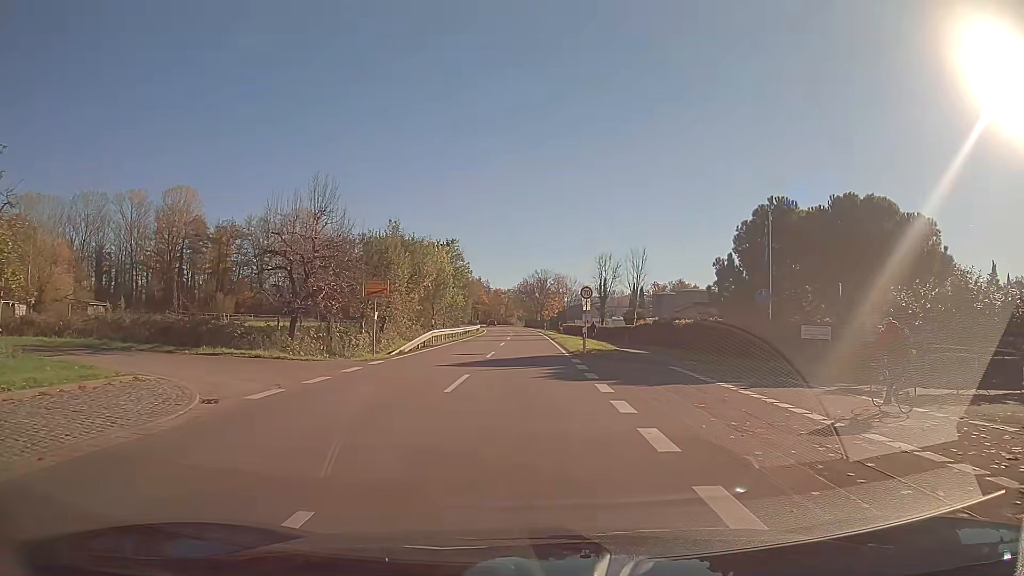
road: secondary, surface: asphalt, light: Day
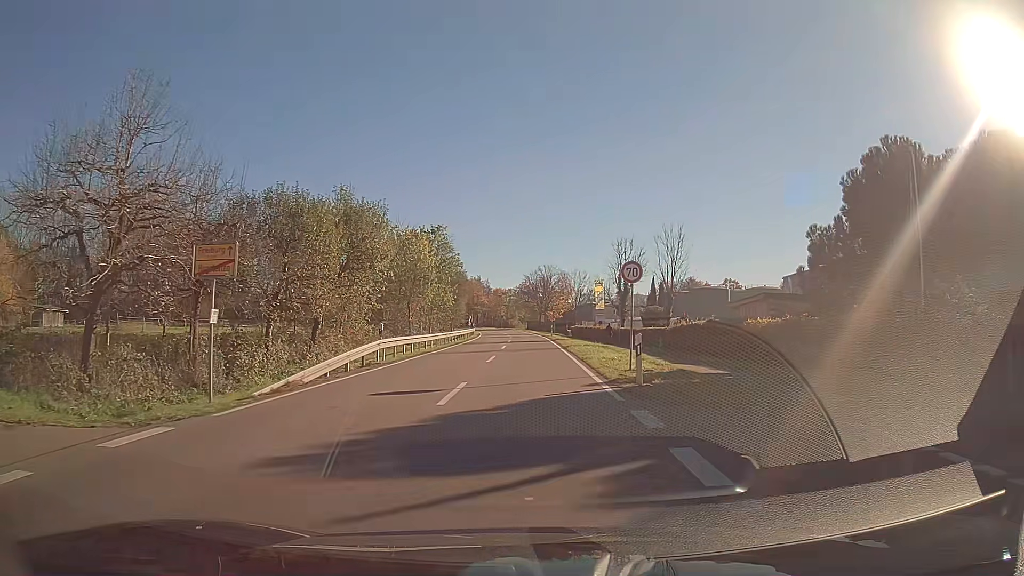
(-0.1, +13.4) m; 0°
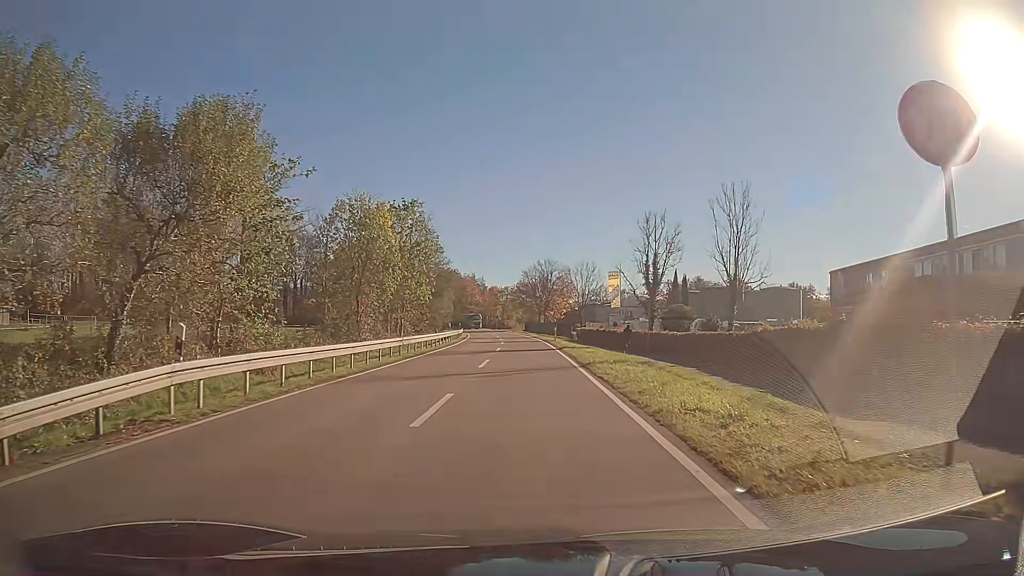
(0.0, +14.1) m; 0°
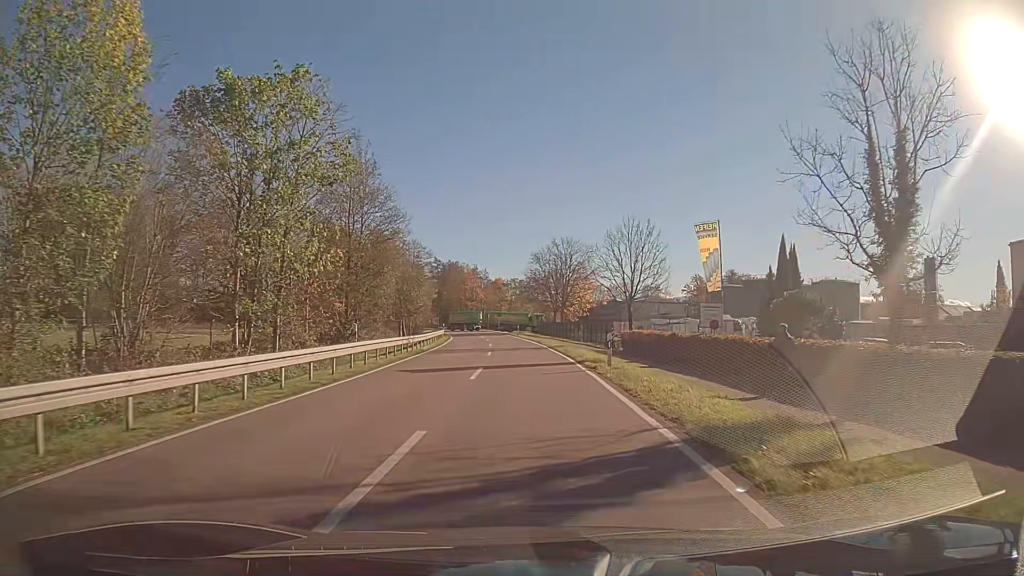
(-0.3, +28.7) m; -1°
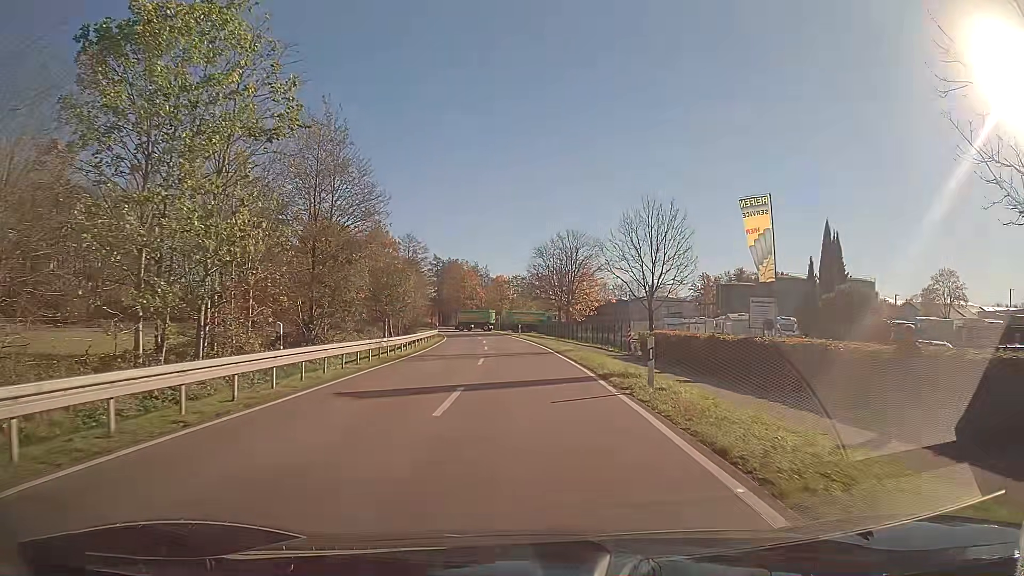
(0.0, +6.5) m; 0°
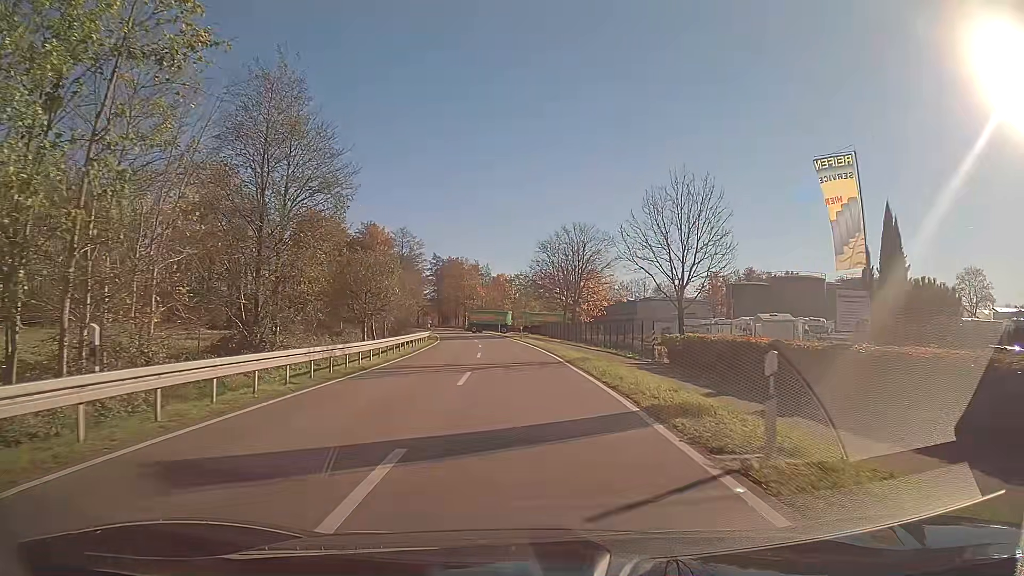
(0.0, +6.7) m; 0°
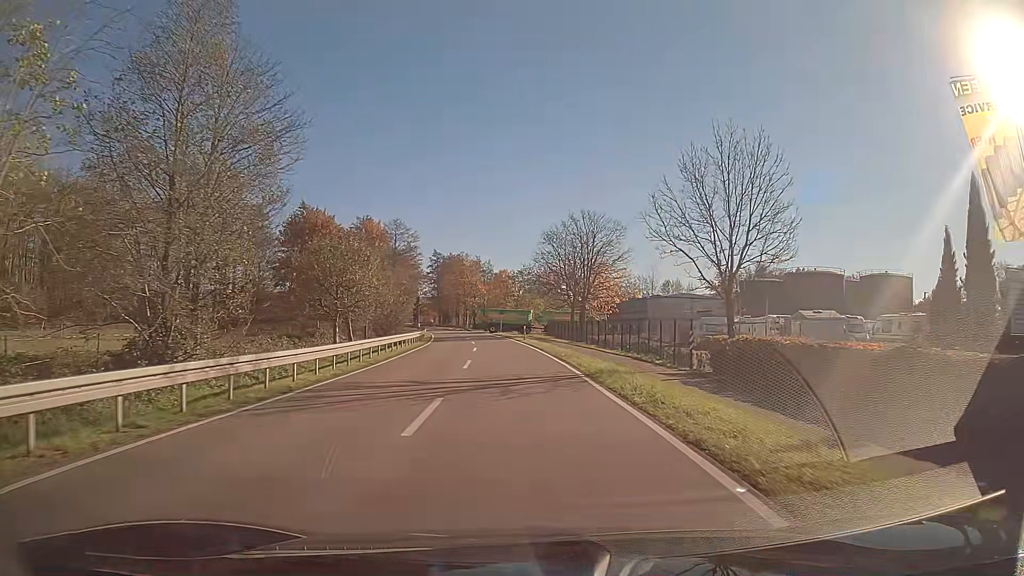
(0.0, +6.9) m; 0°
